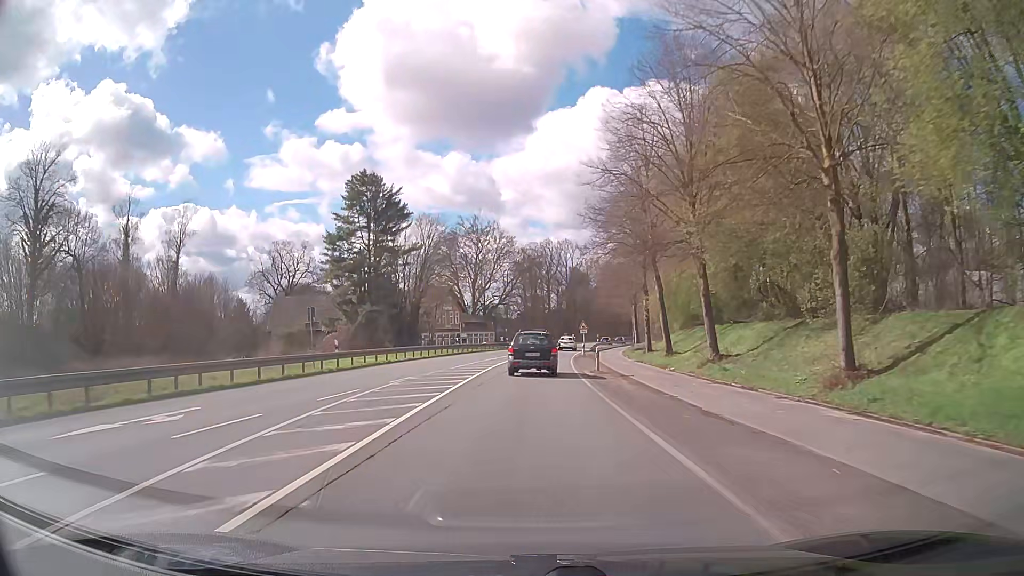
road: primary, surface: asphalt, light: Day
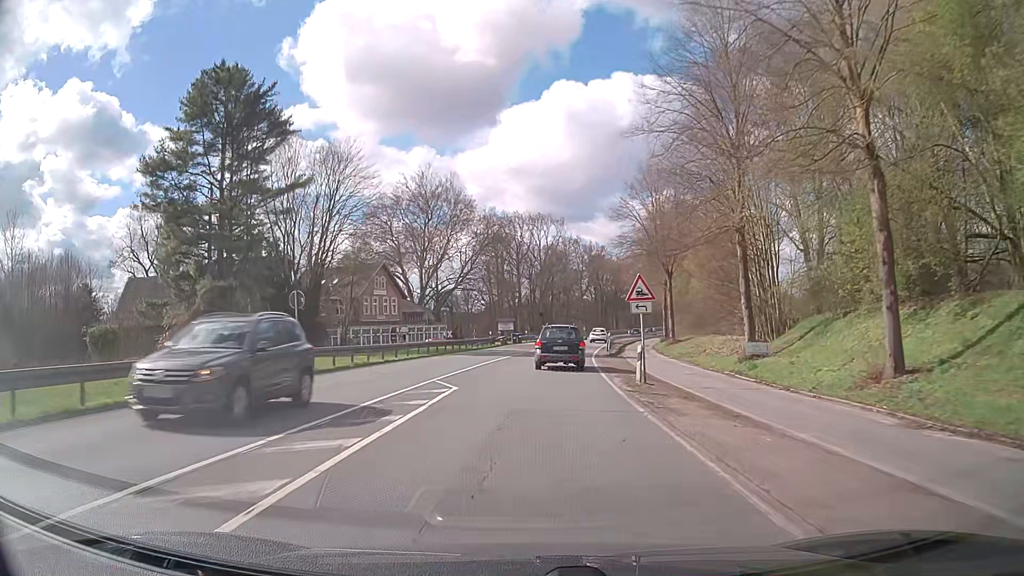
(+0.6, +39.1) m; +2°
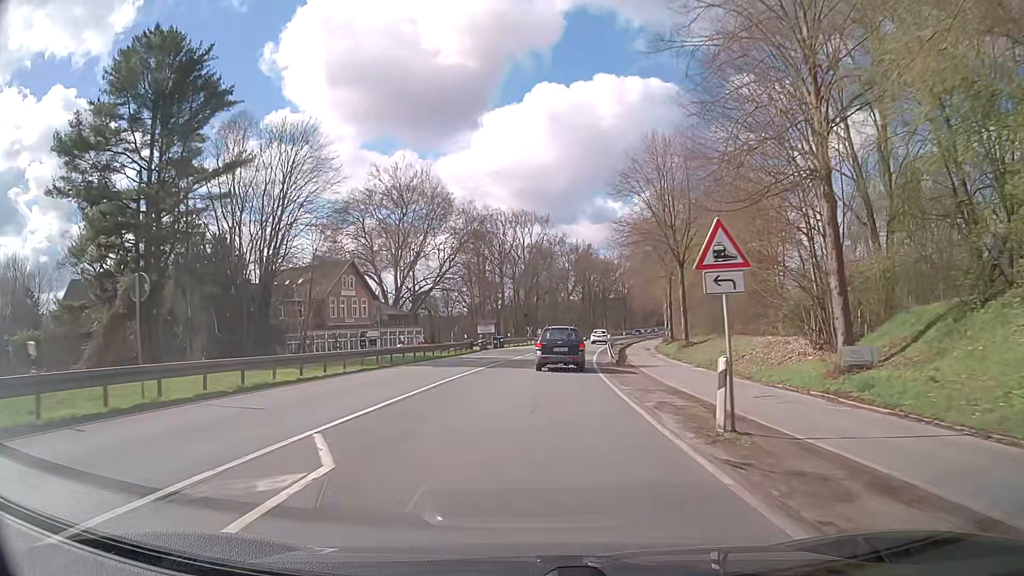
(+0.1, +9.4) m; +1°
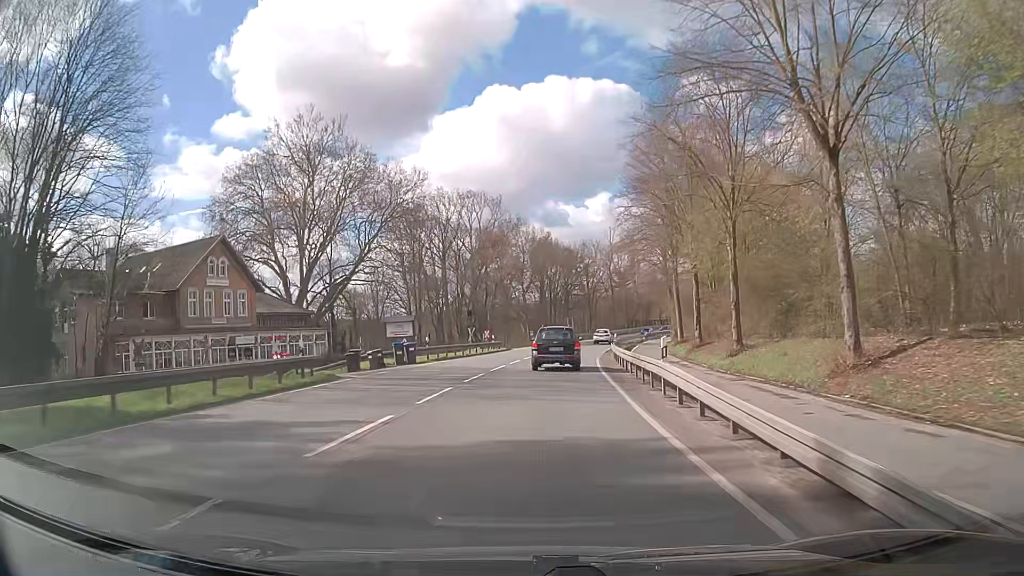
(+0.9, +28.1) m; +4°
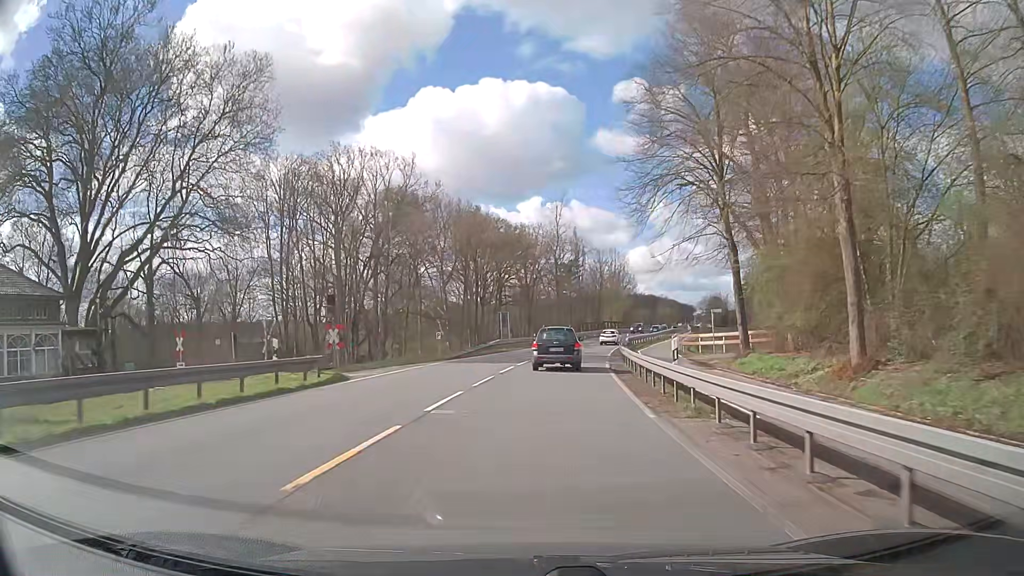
(+1.8, +37.0) m; +5°
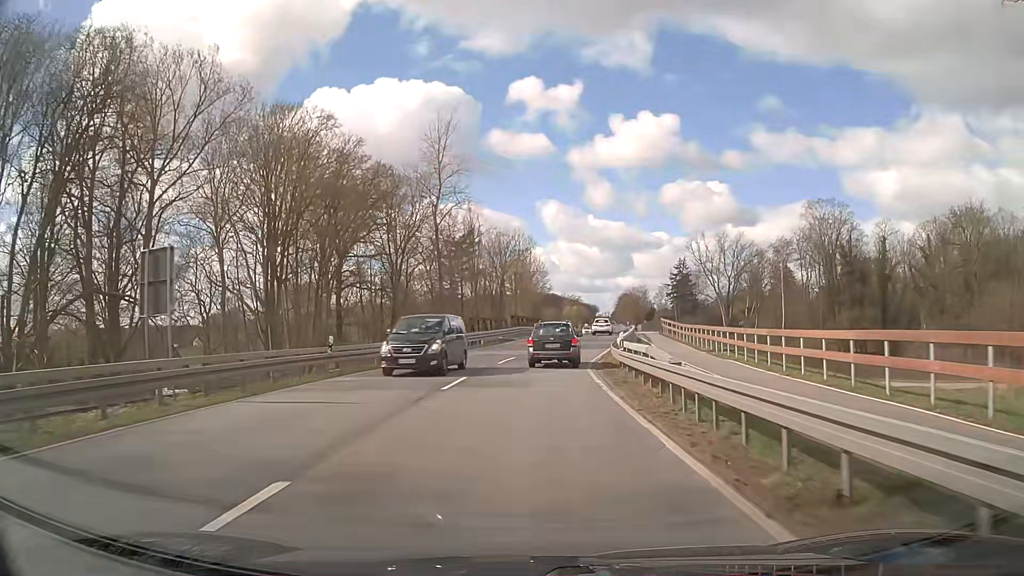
(+3.8, +45.9) m; +9°
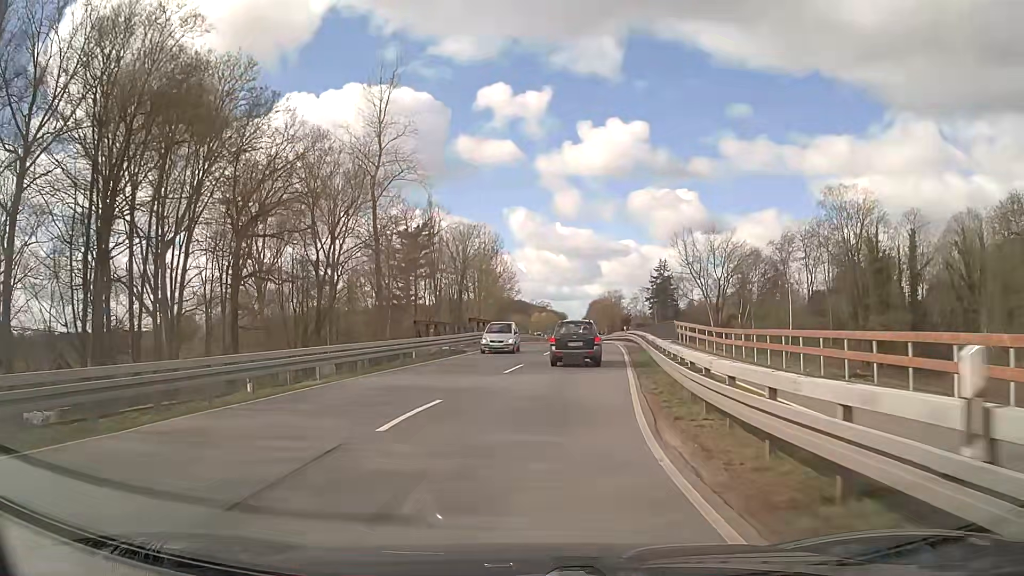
(+0.4, +18.1) m; +3°
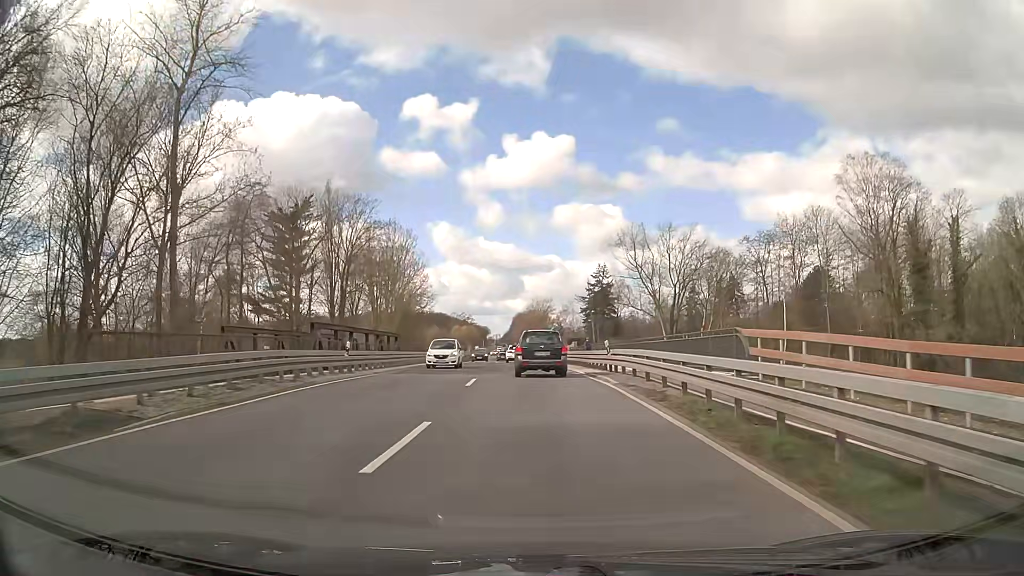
(+1.5, +26.4) m; +7°
(0, +10) (0, +20) (0, +30) (0, +40) (0, +50) (-1, +60) (-1, +70) (-2, +80) (-2, +90) (-3, +100) m
